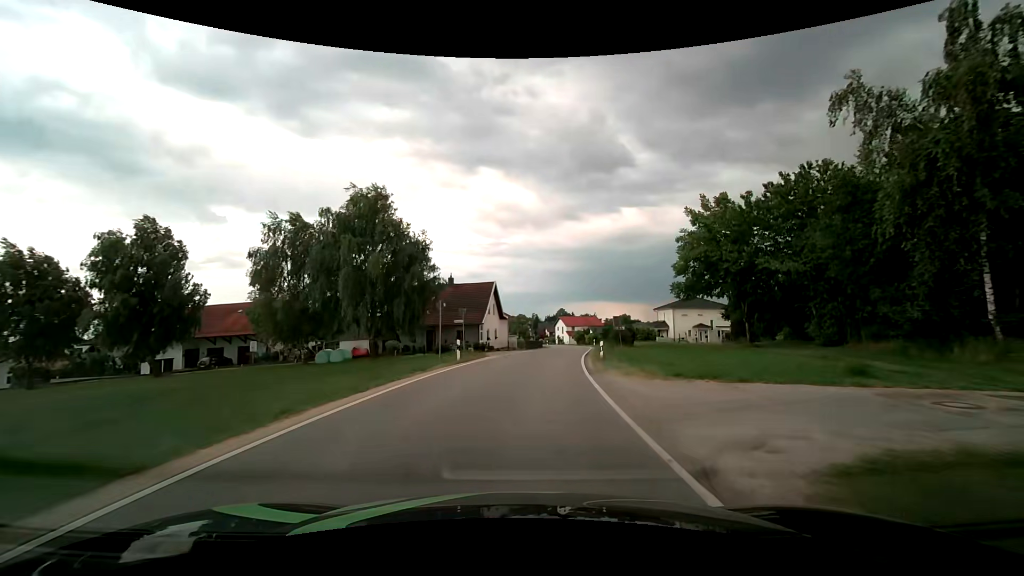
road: tertiary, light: Day
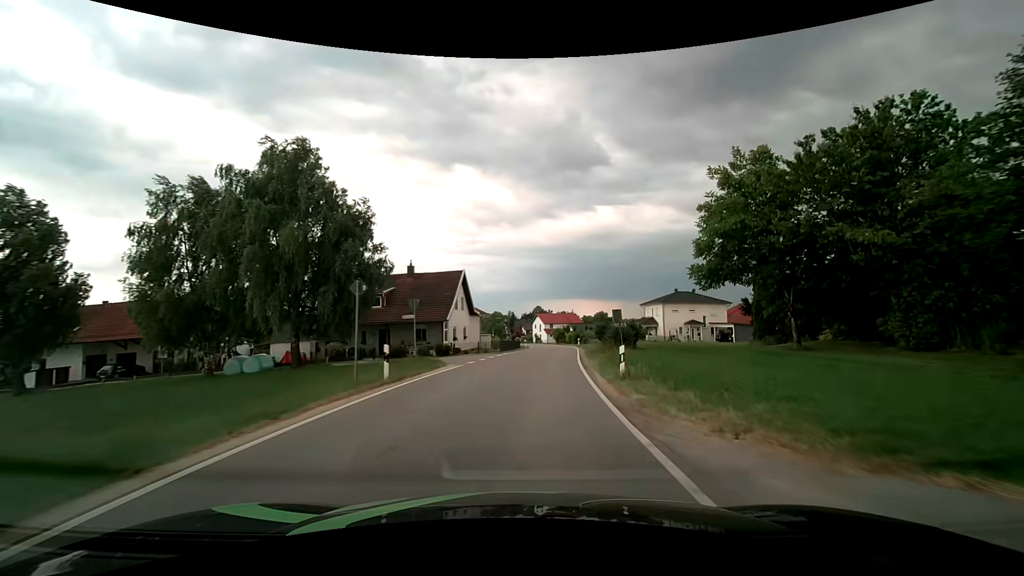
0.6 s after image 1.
(+0.2, +8.7) m; +3°
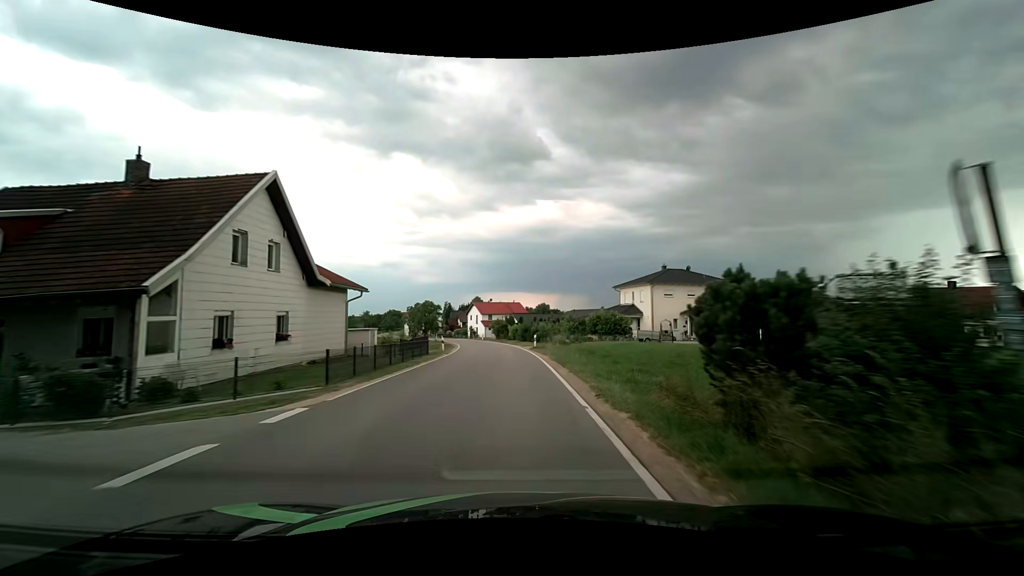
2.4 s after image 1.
(+1.8, +25.9) m; +7°
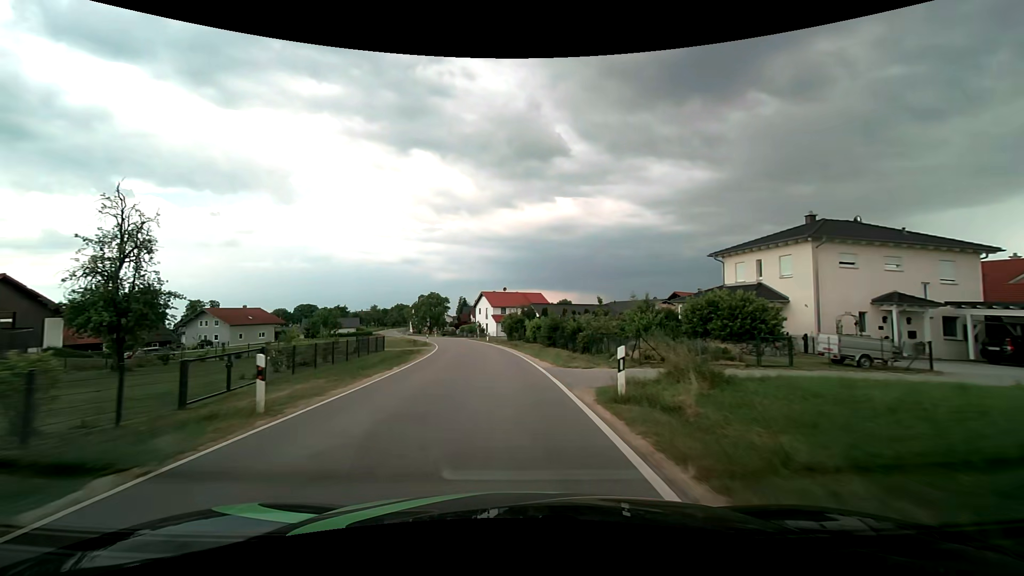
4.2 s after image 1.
(-0.2, +26.2) m; -2°
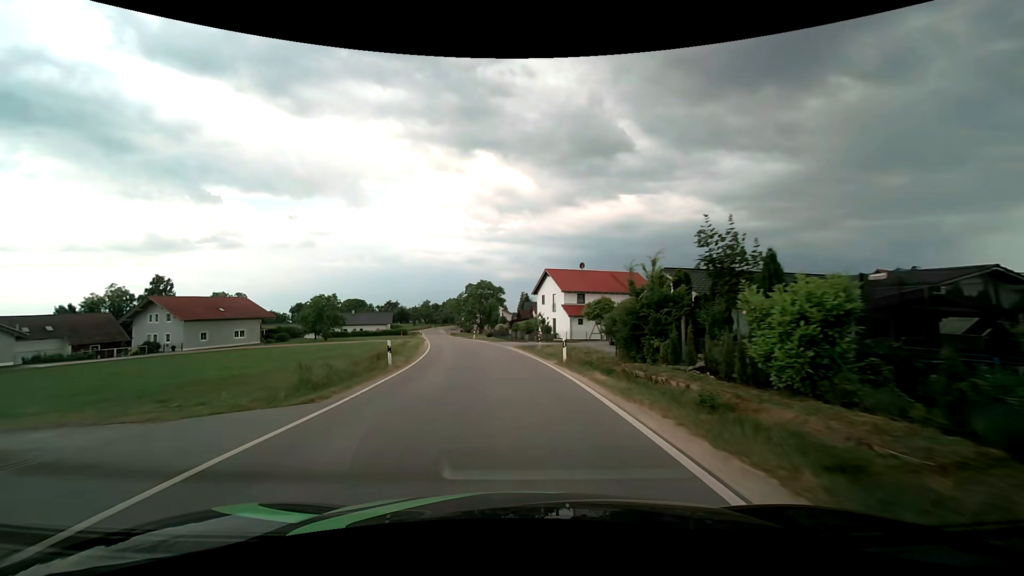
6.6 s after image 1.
(-2.4, +35.7) m; -7°
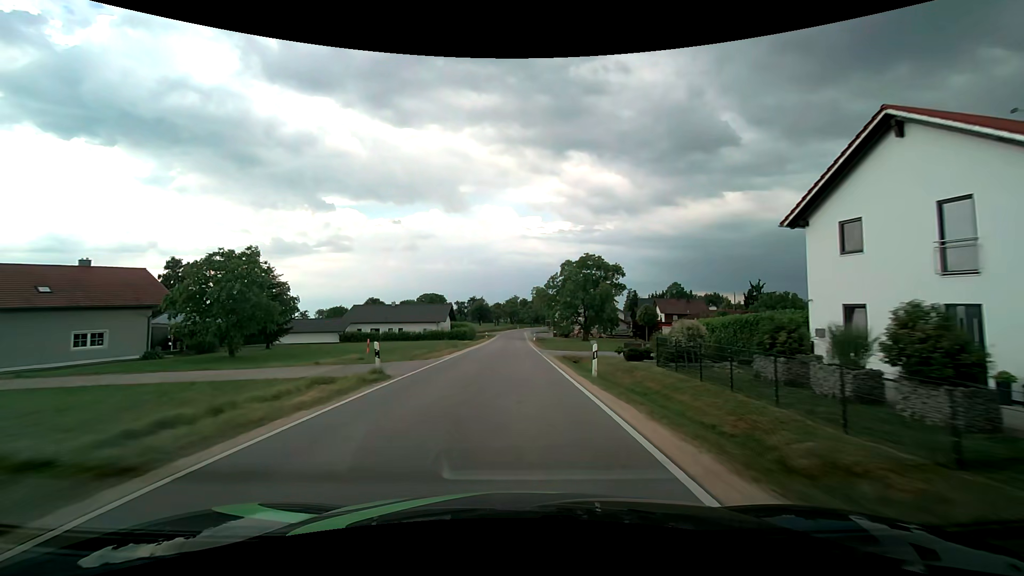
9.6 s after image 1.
(-4.5, +46.0) m; -11°
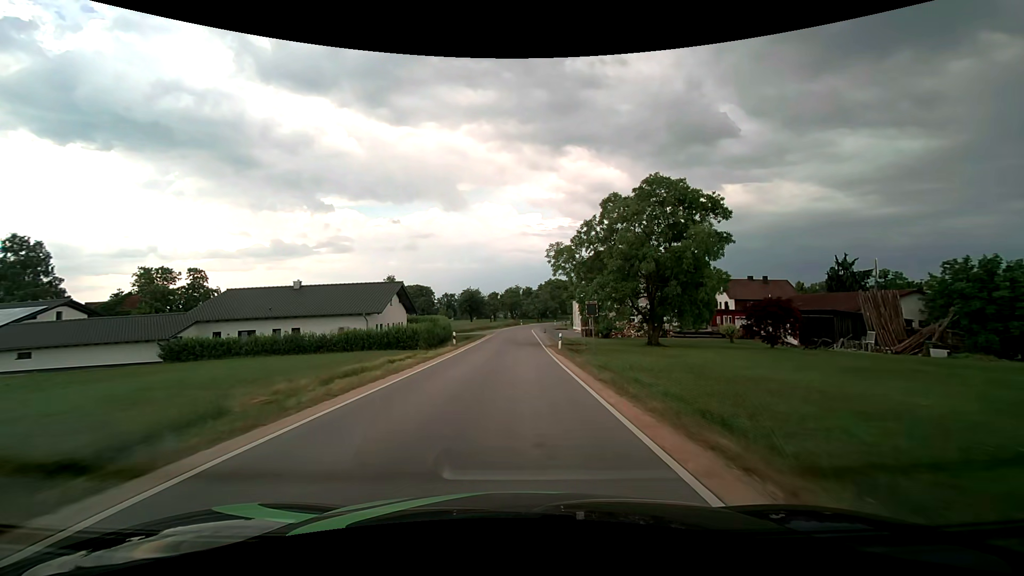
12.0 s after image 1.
(-0.2, +37.1) m; 0°
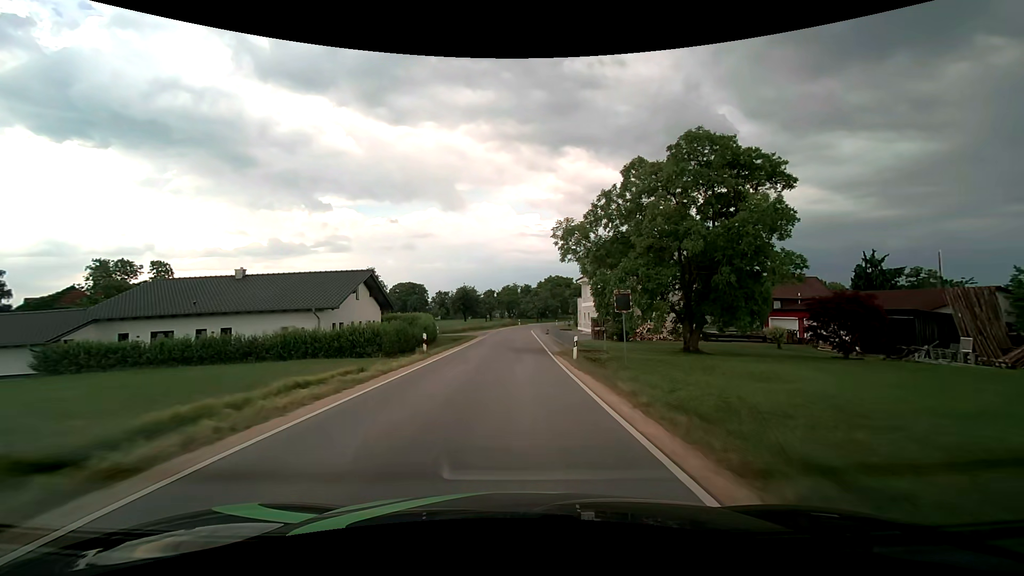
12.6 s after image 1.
(0.0, +9.2) m; 0°
(0, +10) (0, +20) (0, +30) (0, +40) (0, +50) (0, +60) (+1, +70) (+2, +80) (+5, +89) (+9, +98) m
